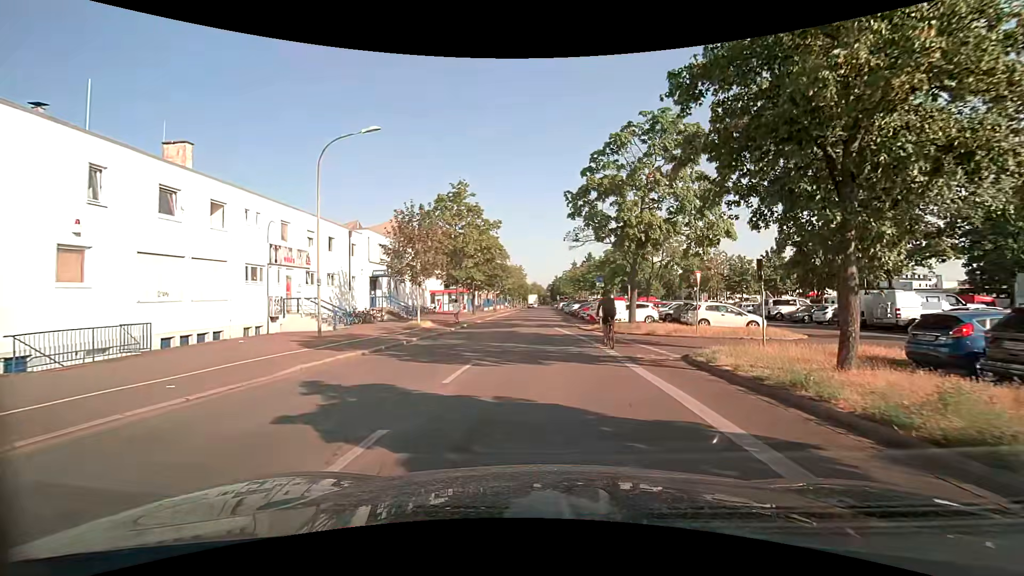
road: residential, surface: asphalt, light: Day
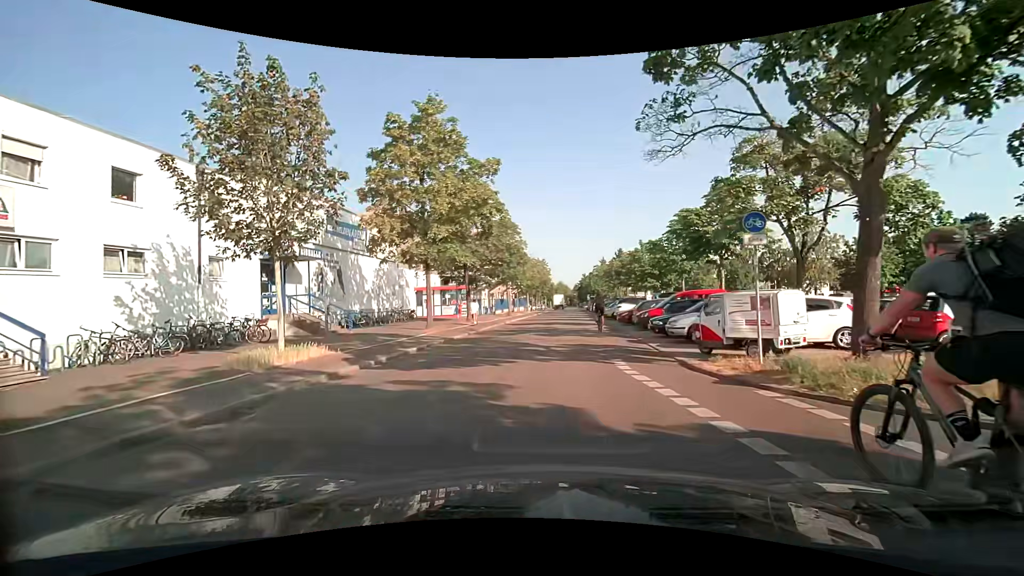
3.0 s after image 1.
(-0.4, +18.7) m; -3°
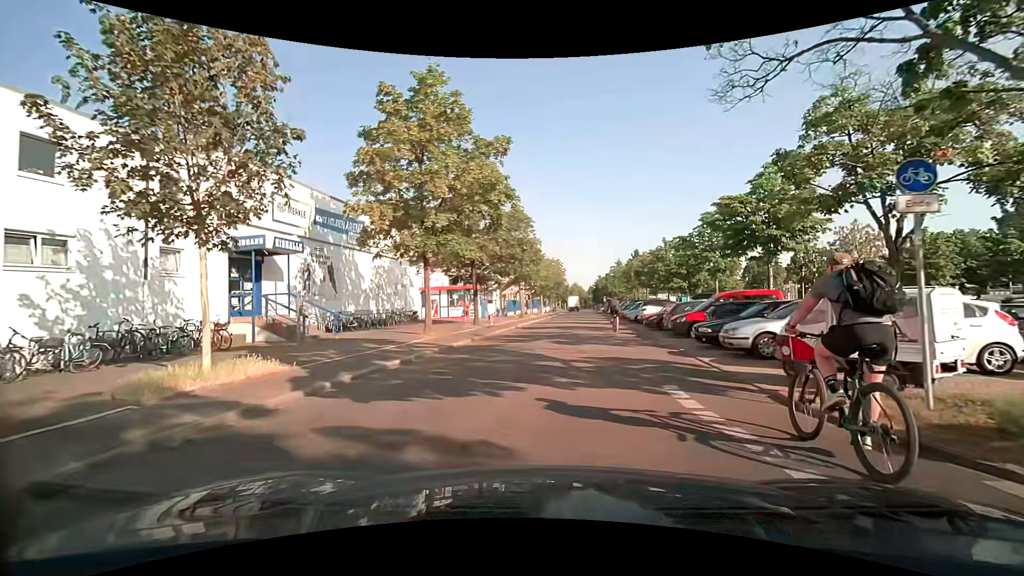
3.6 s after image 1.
(-0.1, +3.6) m; -3°
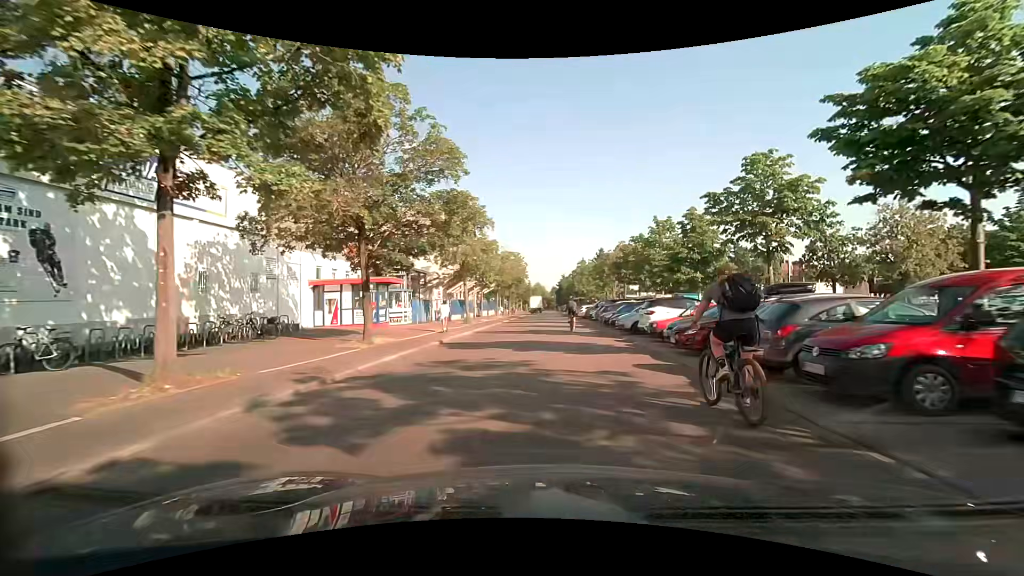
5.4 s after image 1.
(+0.9, +14.1) m; +6°
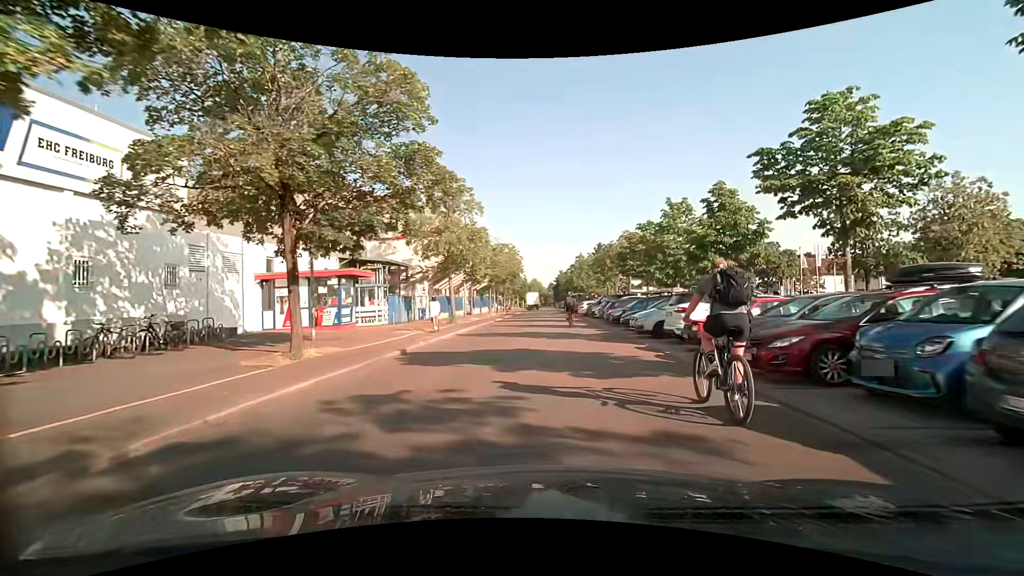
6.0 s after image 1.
(0.0, +5.1) m; 0°
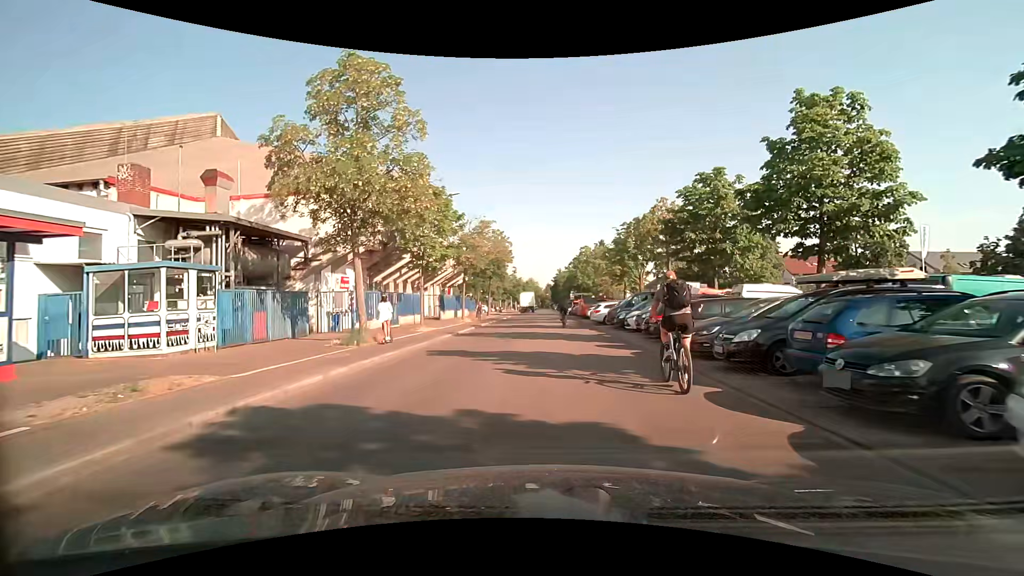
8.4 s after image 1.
(+0.1, +17.3) m; 0°
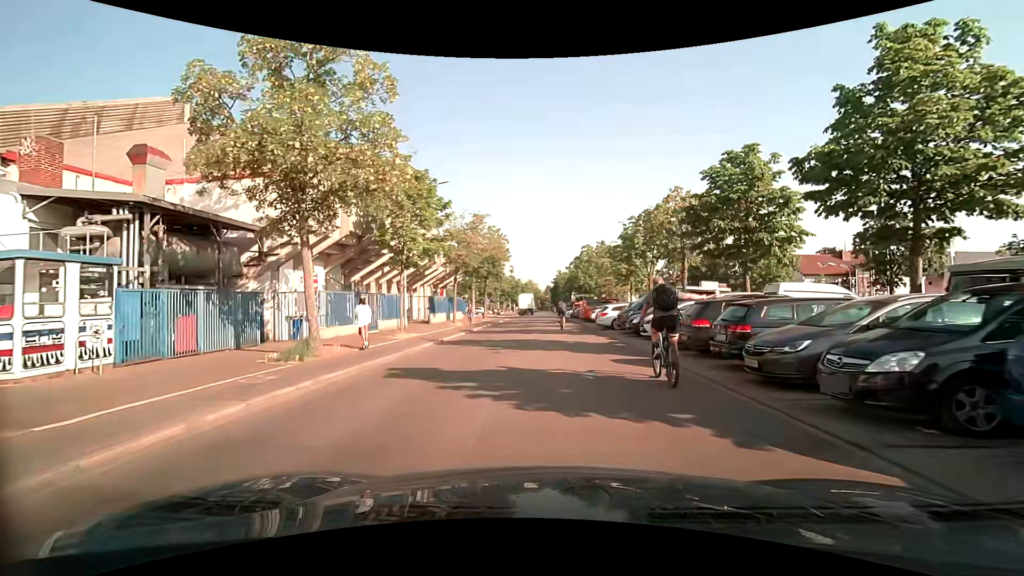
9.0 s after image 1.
(0.0, +4.0) m; +1°
(0, +10) (0, +20) (0, +30) (0, +40) (0, +50) (0, +60) (0, +70) (0, +80) (0, +90) (0, +100) m
